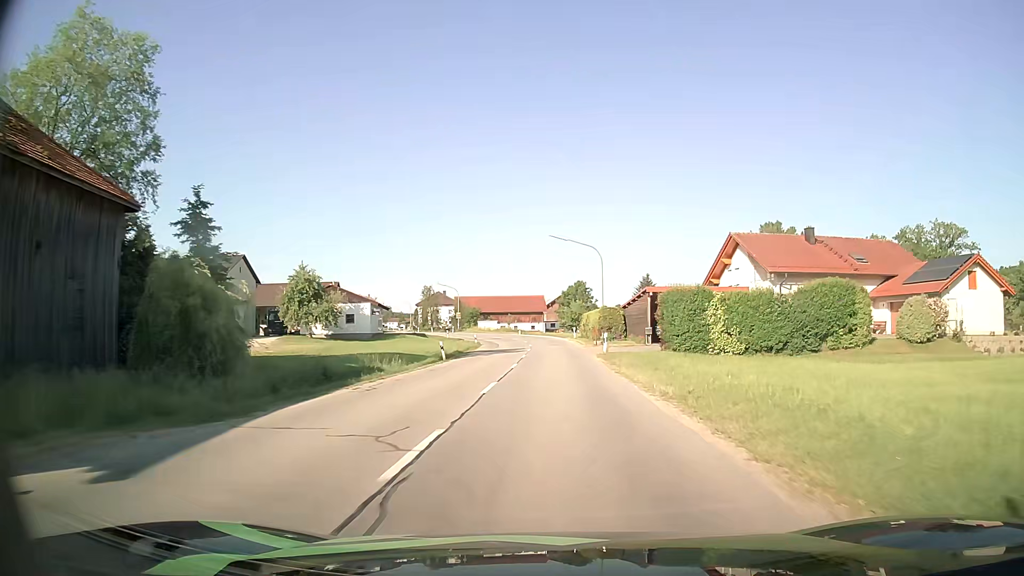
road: secondary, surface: asphalt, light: Day
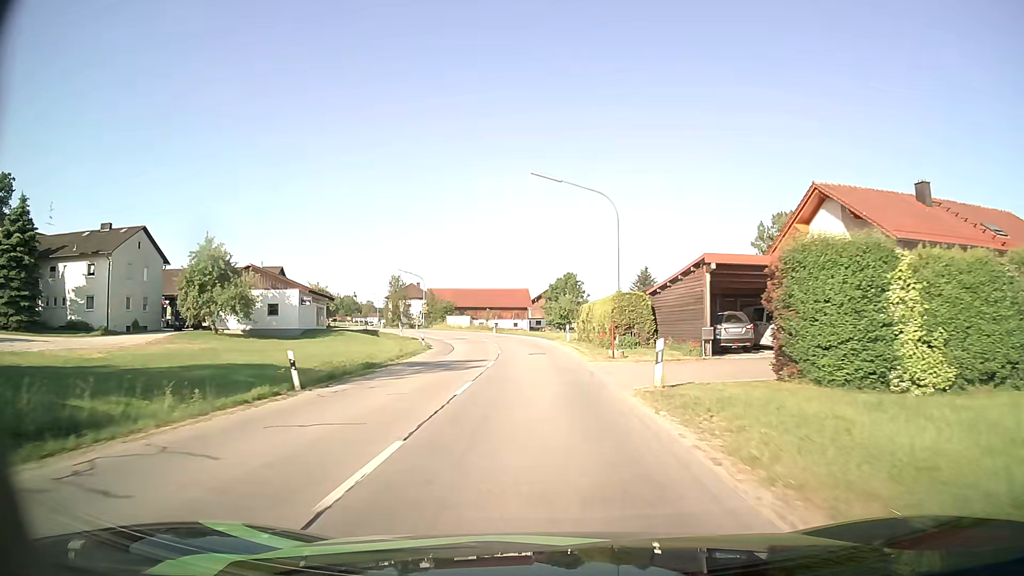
(+0.5, +18.6) m; +2°
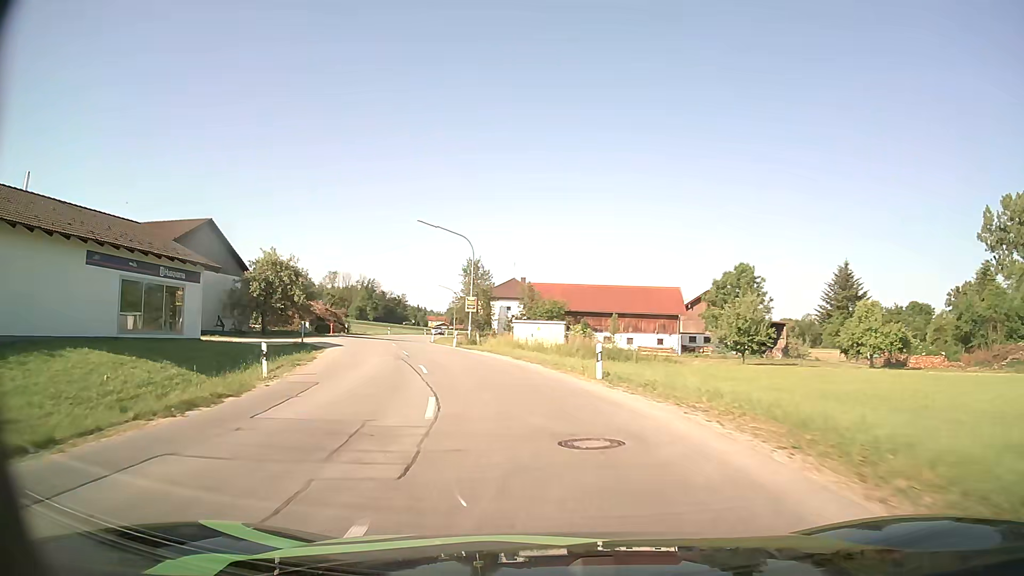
(-2.2, +46.4) m; -10°
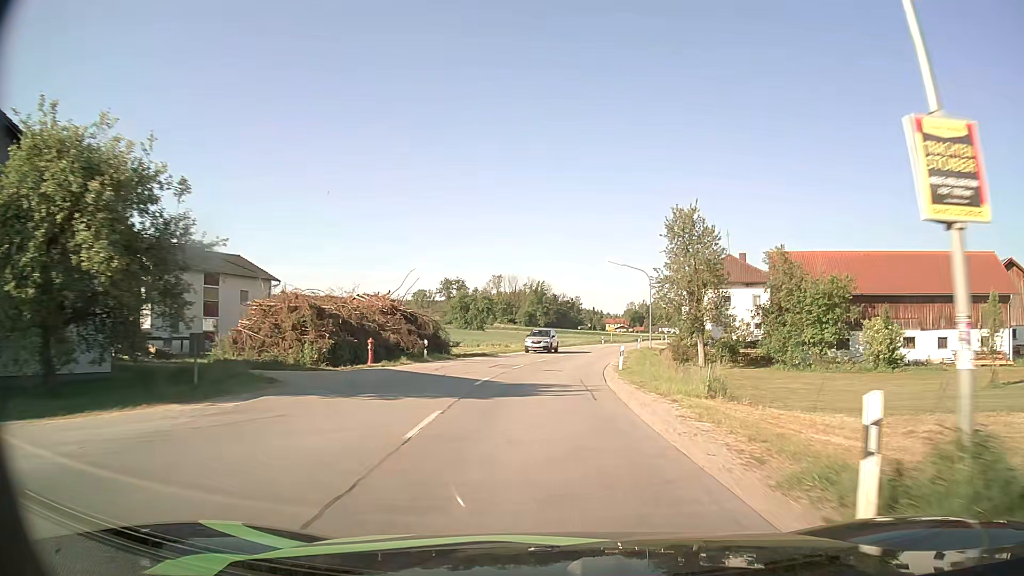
(-7.0, +36.3) m; -16°
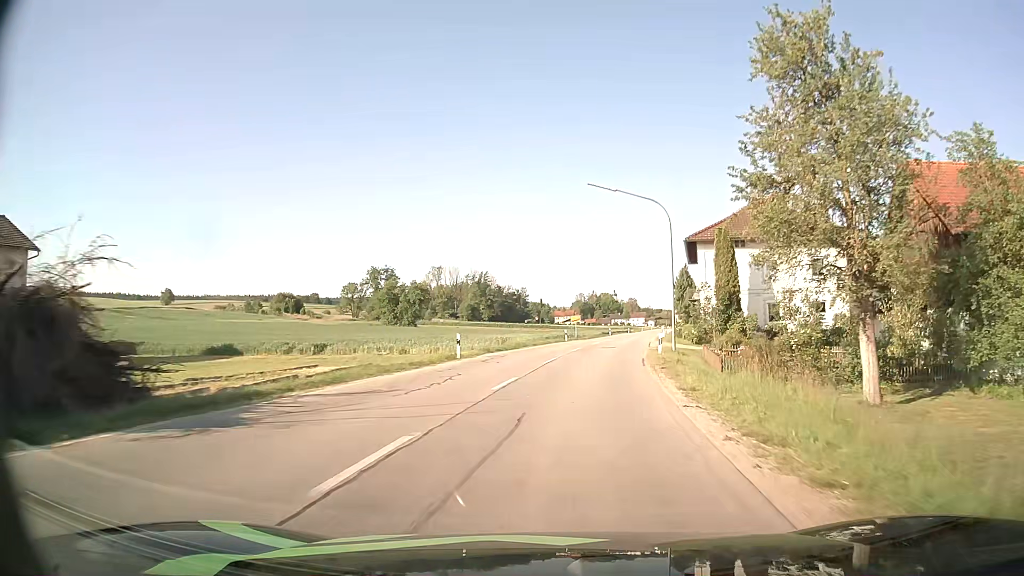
(+0.6, +28.6) m; +4°
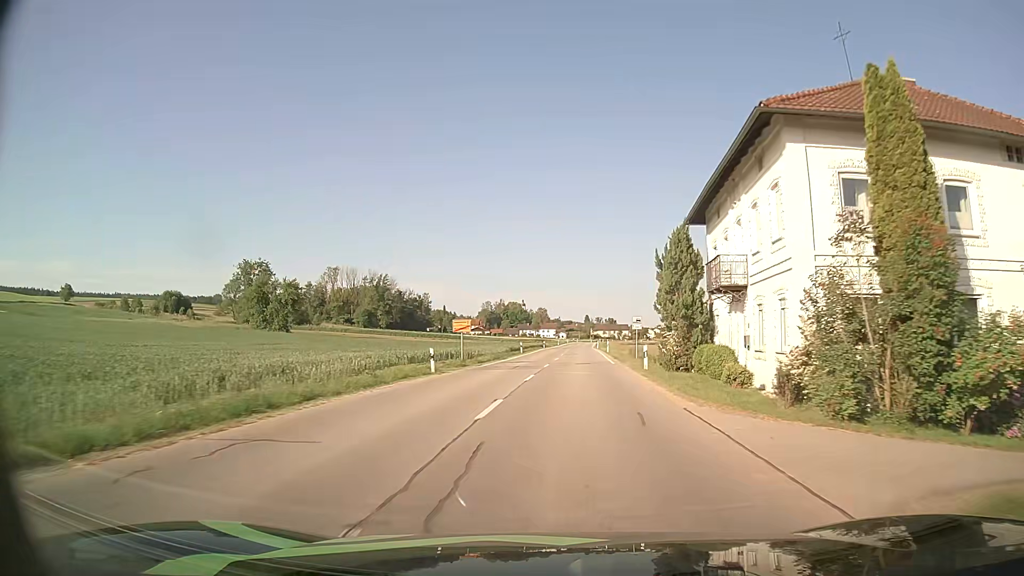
(+2.1, +29.5) m; +8°
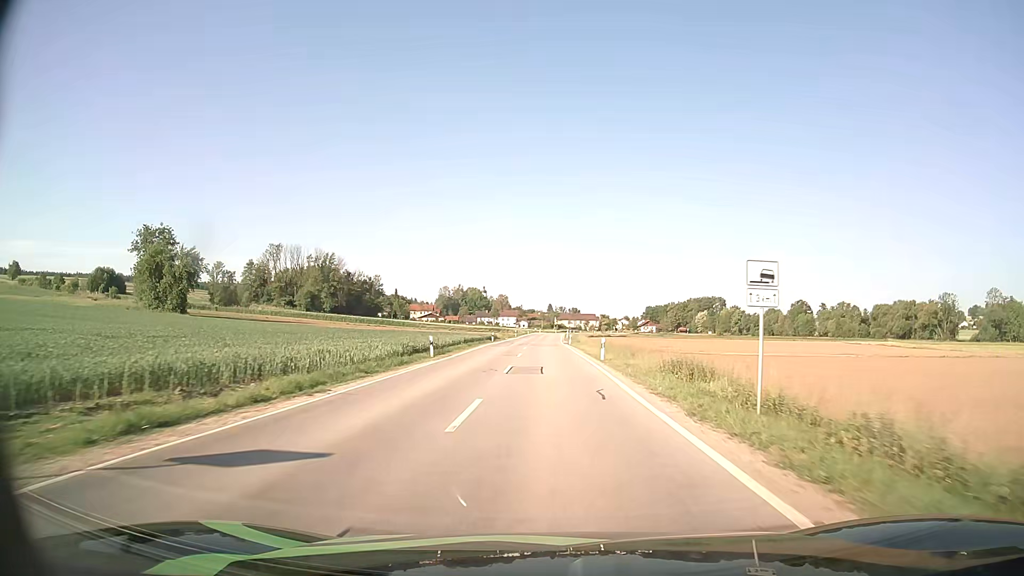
(+1.3, +30.4) m; +4°
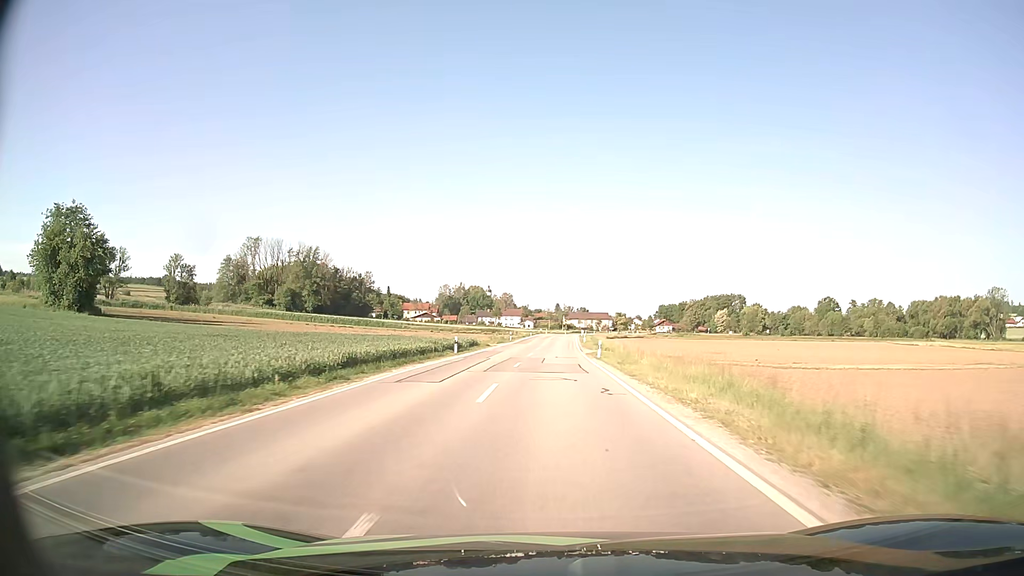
(-0.1, +31.3) m; -1°
(0, +10) (0, +20) (0, +30) (0, +40) (0, +50) (+1, +60) (+1, +70) (+1, +80) (+2, +90) (+2, +100) m
